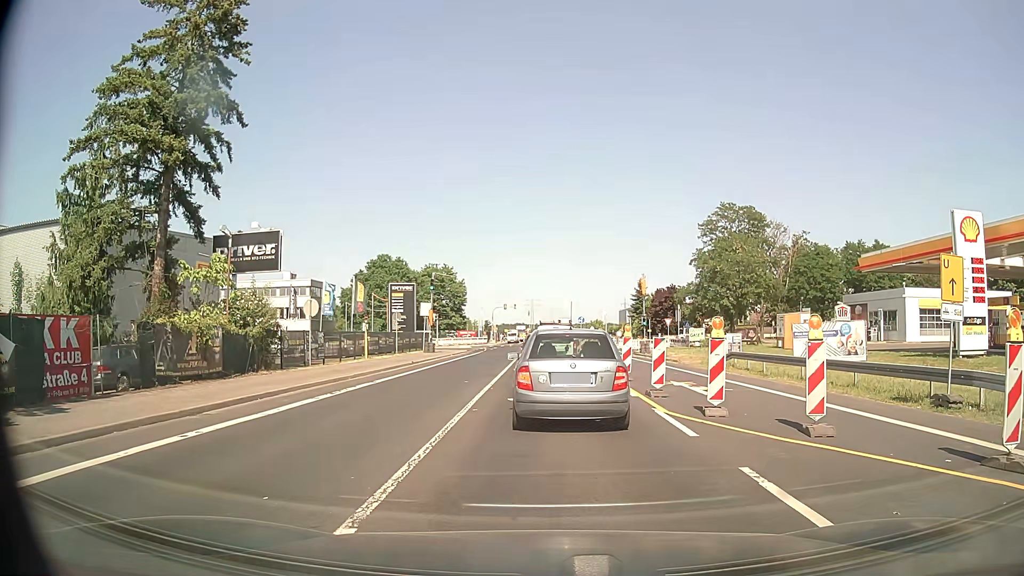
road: secondary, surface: asphalt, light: Day
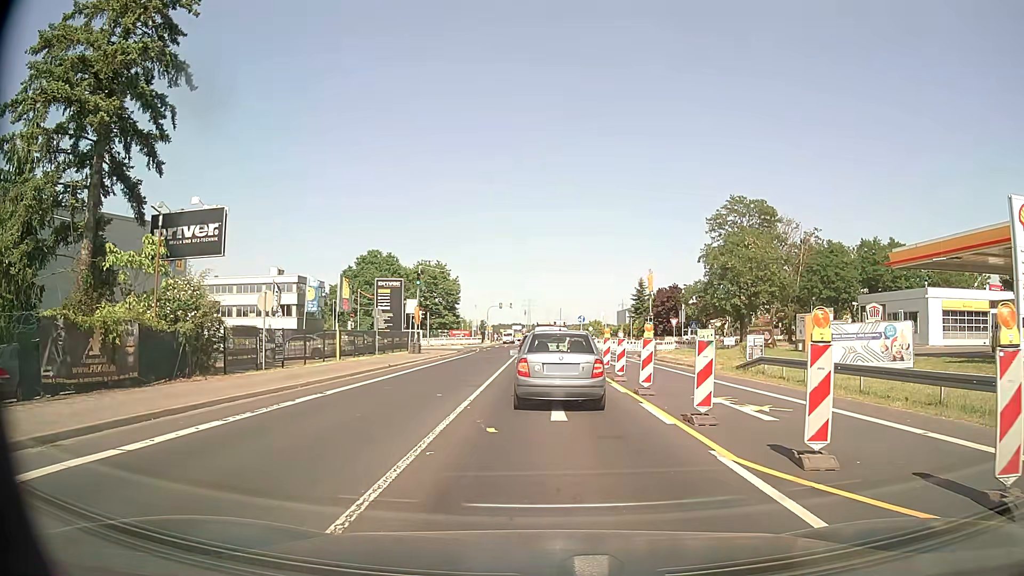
(0.0, +4.9) m; 0°
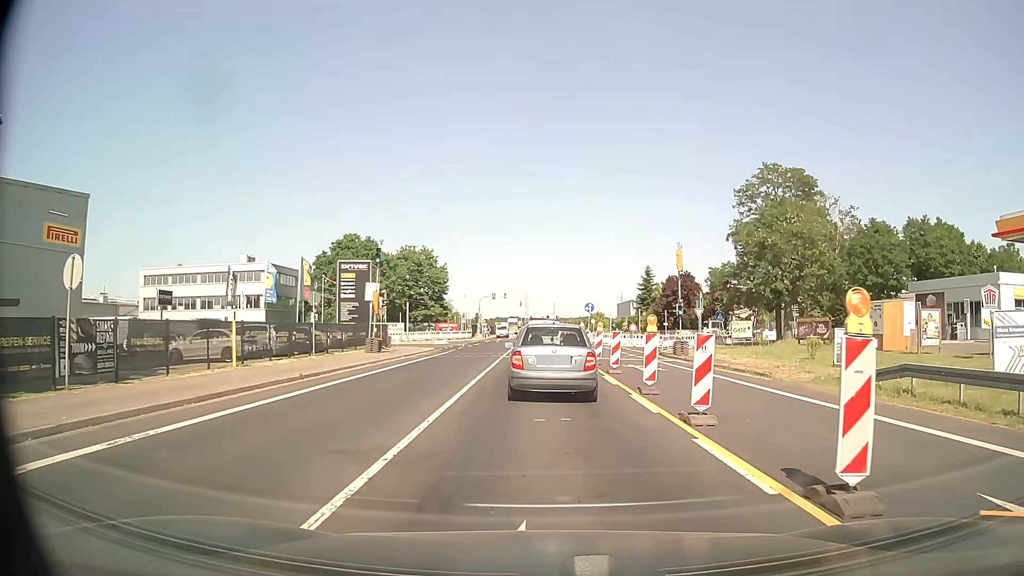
(+0.1, +11.2) m; +1°
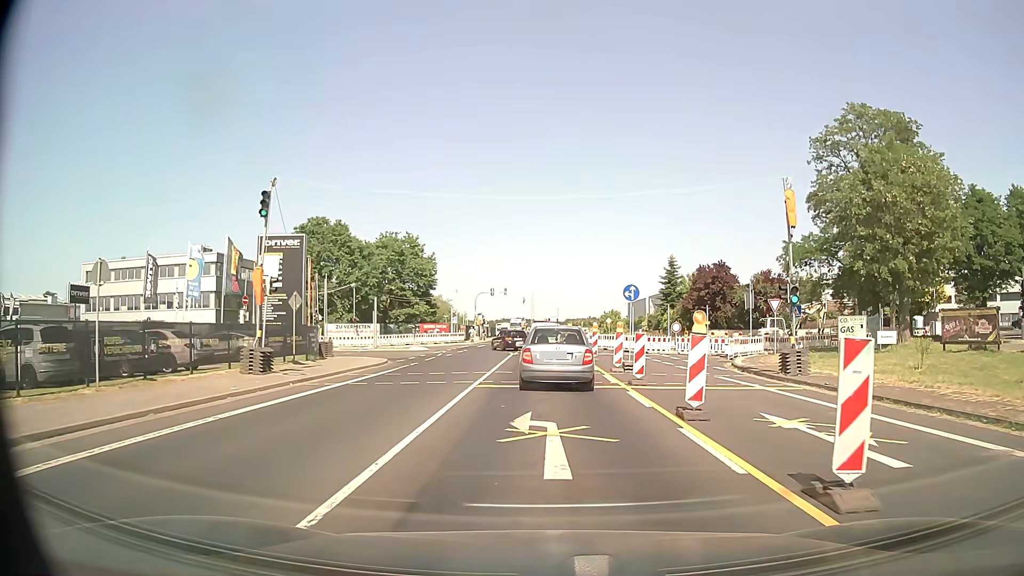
(-0.1, +16.2) m; -1°
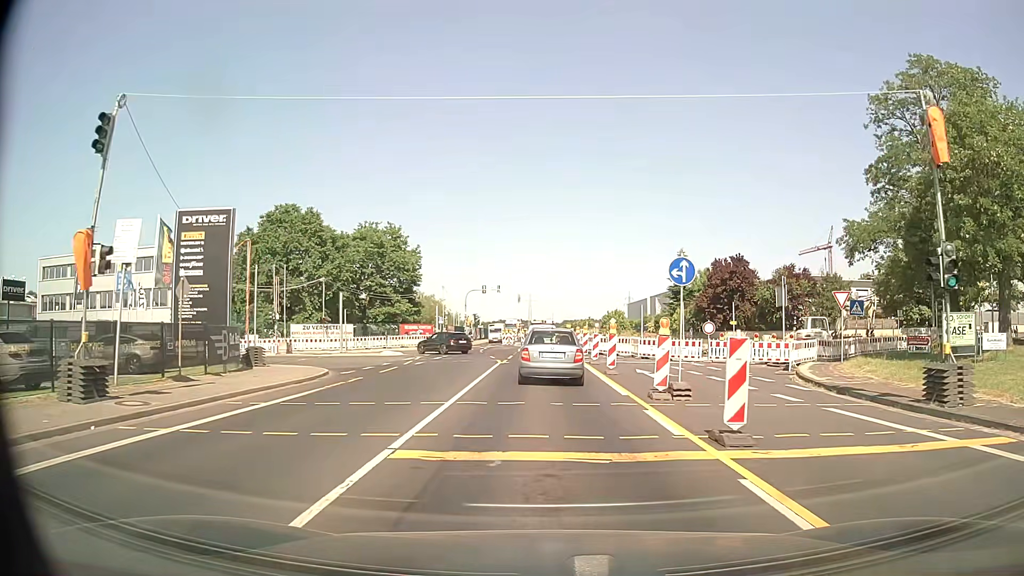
(0.0, +9.0) m; 0°
(0, +10) (0, +20) (0, +30) (0, +40) (0, +50) (0, +60) (0, +70) (0, +80) (0, +90) (+1, +100) m
